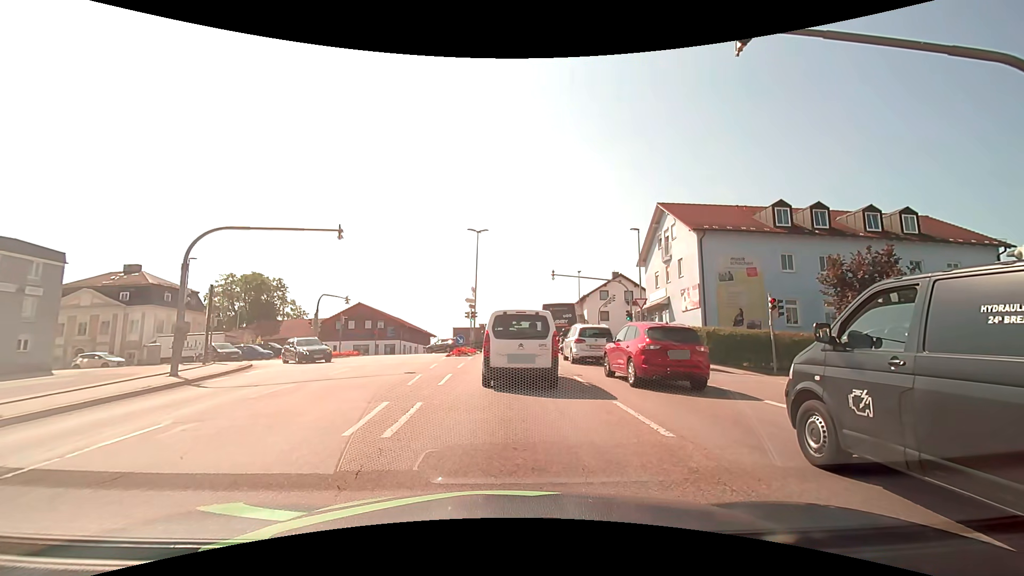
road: tertiary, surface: asphalt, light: Day
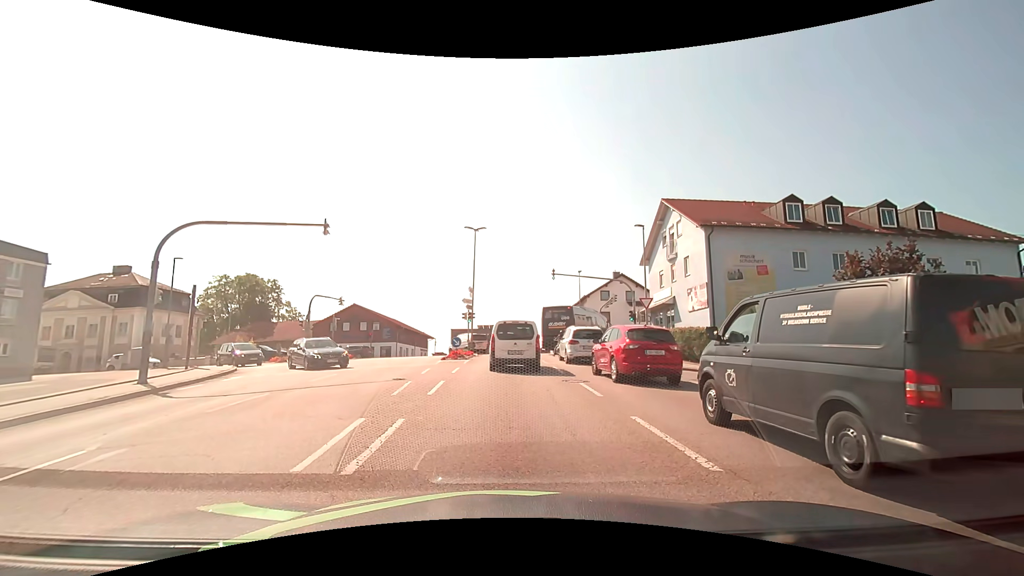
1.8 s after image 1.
(0.0, +1.4) m; +2°
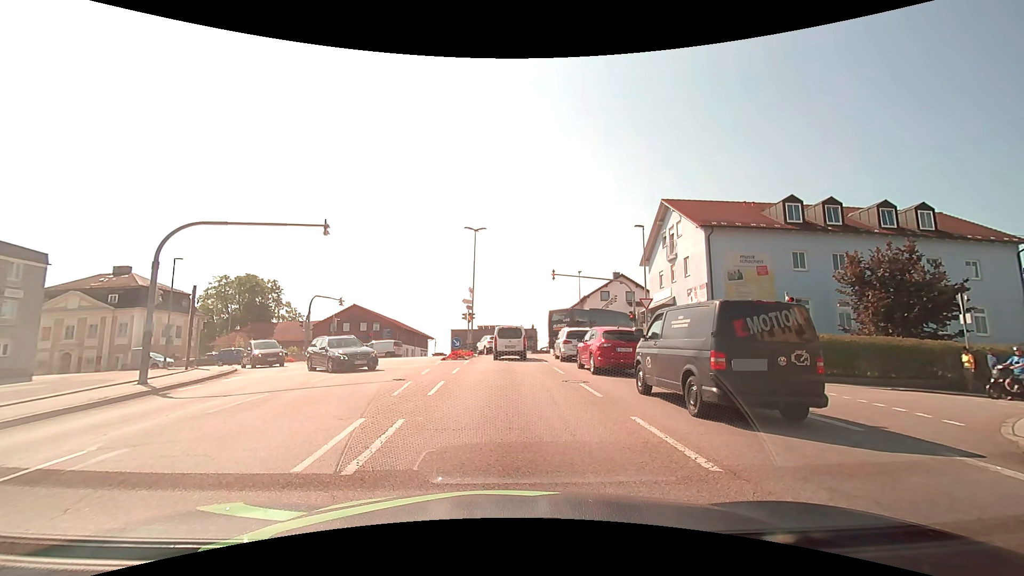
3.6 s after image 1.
(0.0, +0.1) m; 0°
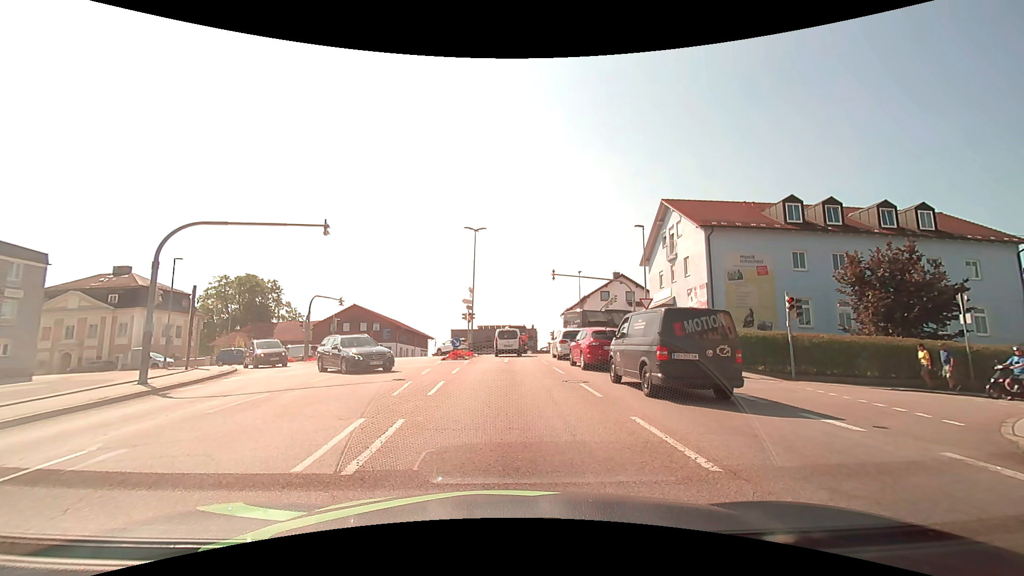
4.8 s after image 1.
(0.0, 0.0) m; 0°
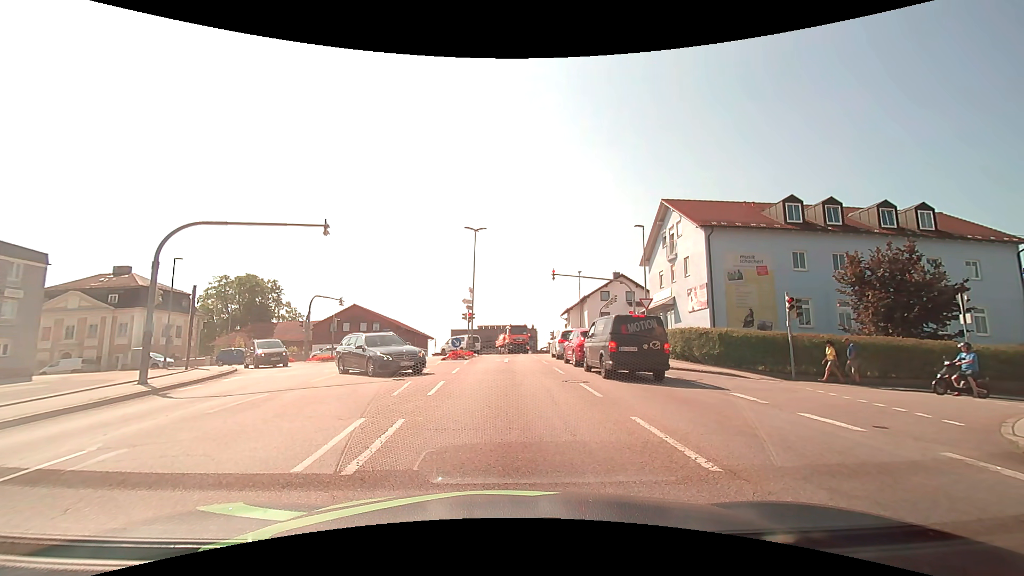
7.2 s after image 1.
(0.0, 0.0) m; 0°
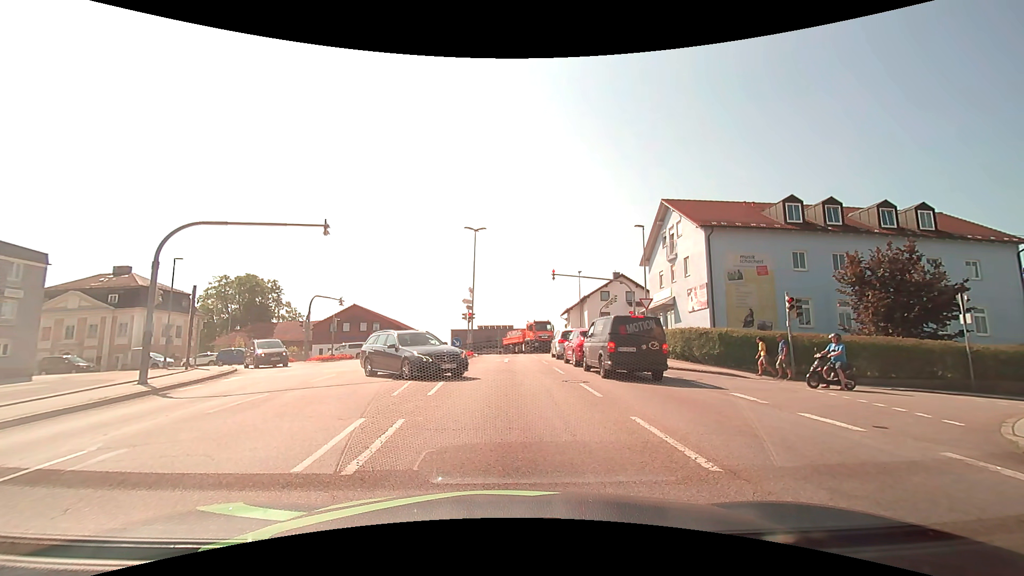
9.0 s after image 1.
(0.0, 0.0) m; 0°
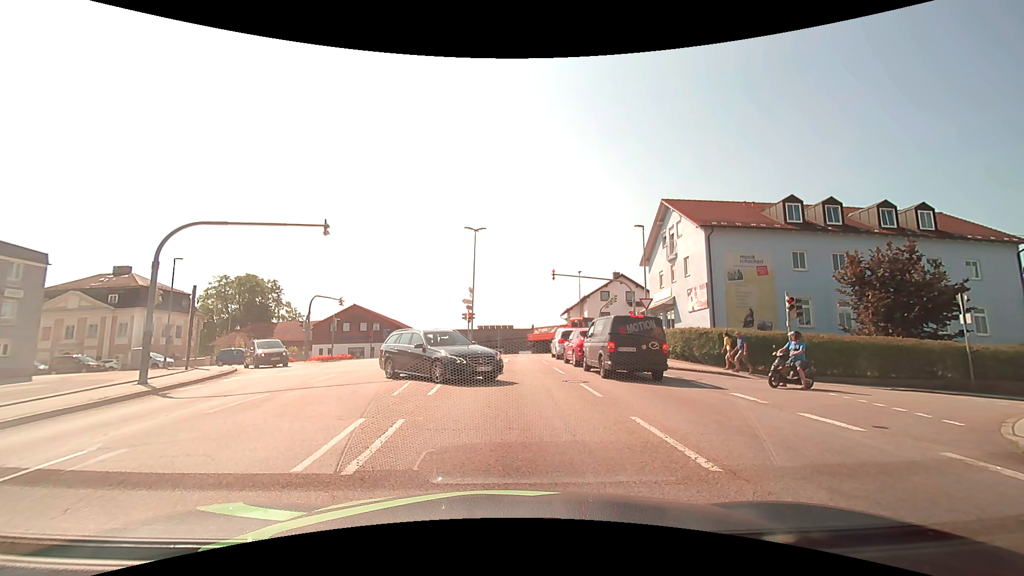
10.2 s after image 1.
(0.0, 0.0) m; 0°
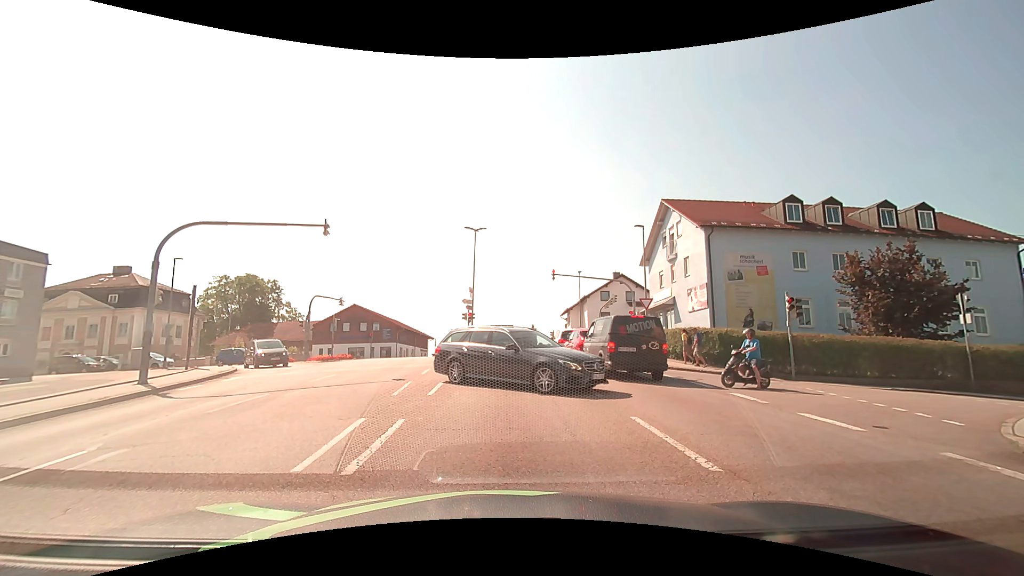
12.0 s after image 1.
(0.0, 0.0) m; 0°
(0, +10) (-1, +20) (-2, +30) (-2, +40) (-5, +49) (-13, +55) (-22, +57) (-32, +57) (-42, +56) (-52, +56) m
